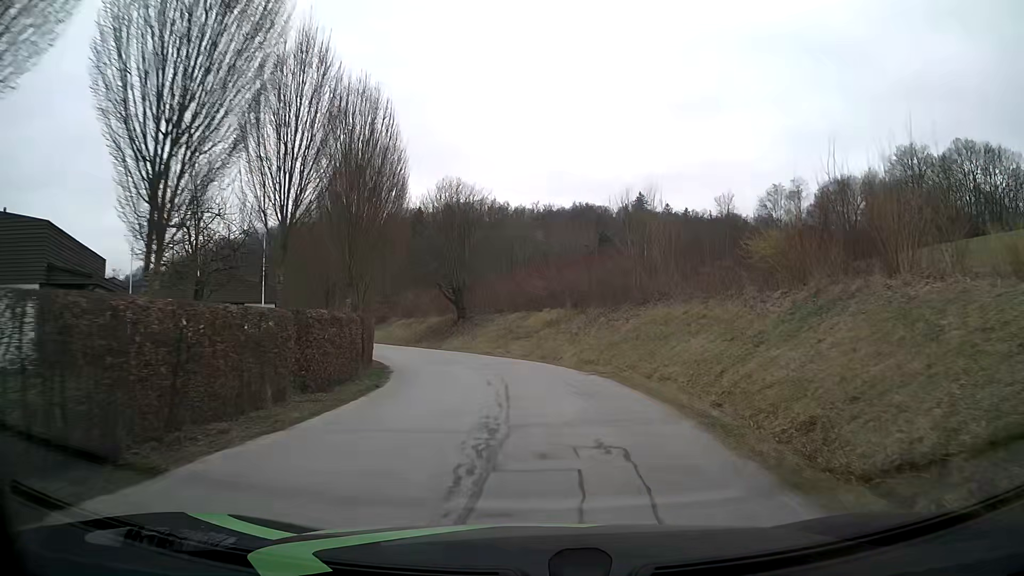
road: residential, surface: asphalt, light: Day
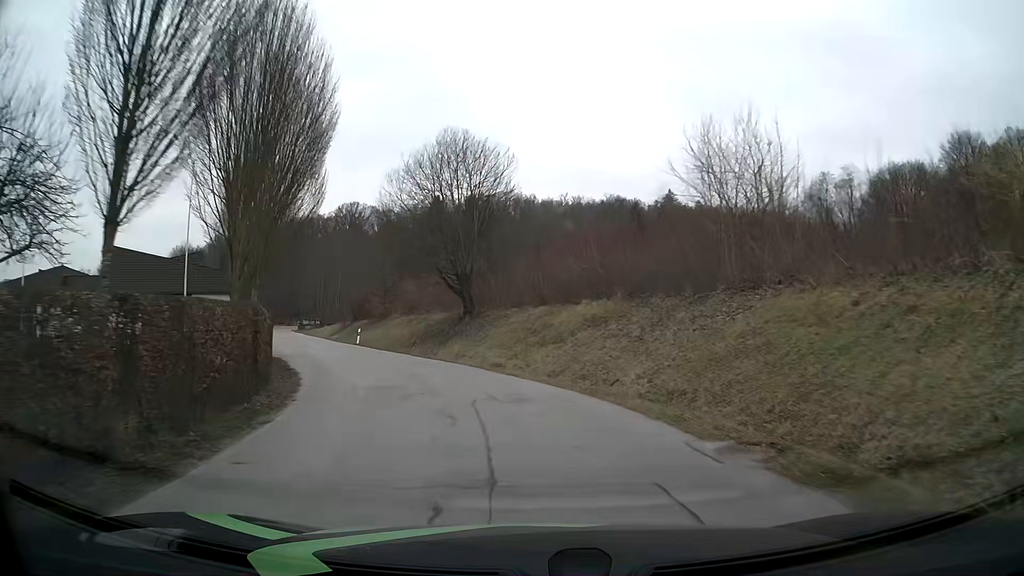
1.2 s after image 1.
(-0.1, +11.4) m; -3°
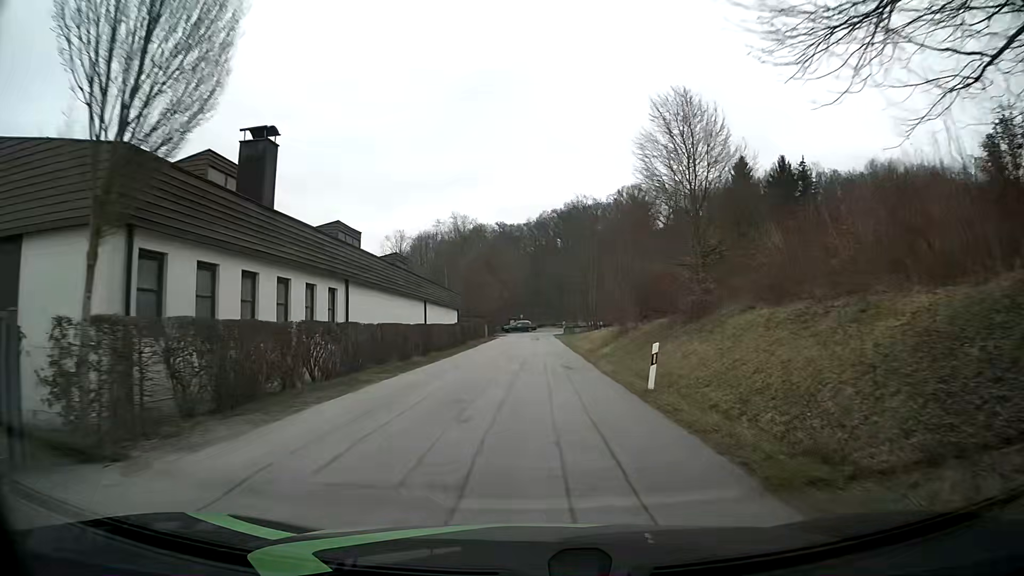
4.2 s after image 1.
(-6.7, +29.0) m; -25°
(0, +10) (0, +20) (0, +30) (0, +40) (0, +50) (0, +60) (+1, +70) (+1, +80) (+3, +90) (+10, +97) m
